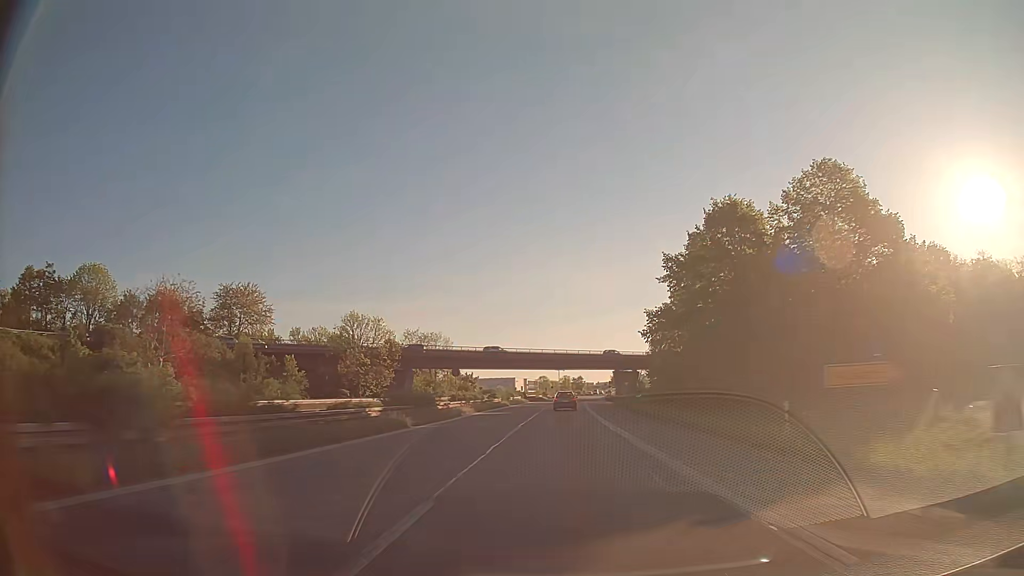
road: trunk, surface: asphalt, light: Day
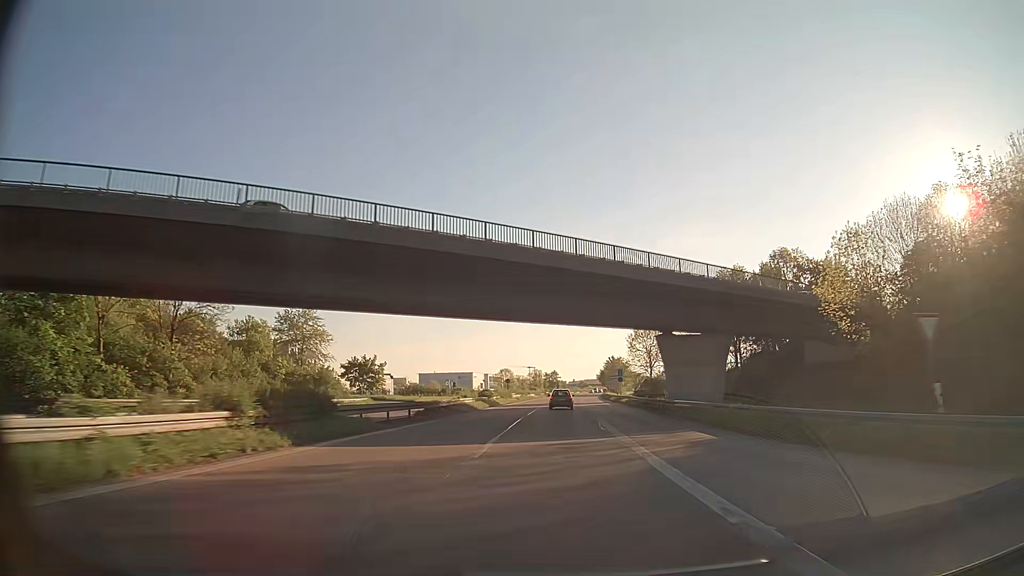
(+1.7, +78.5) m; +3°
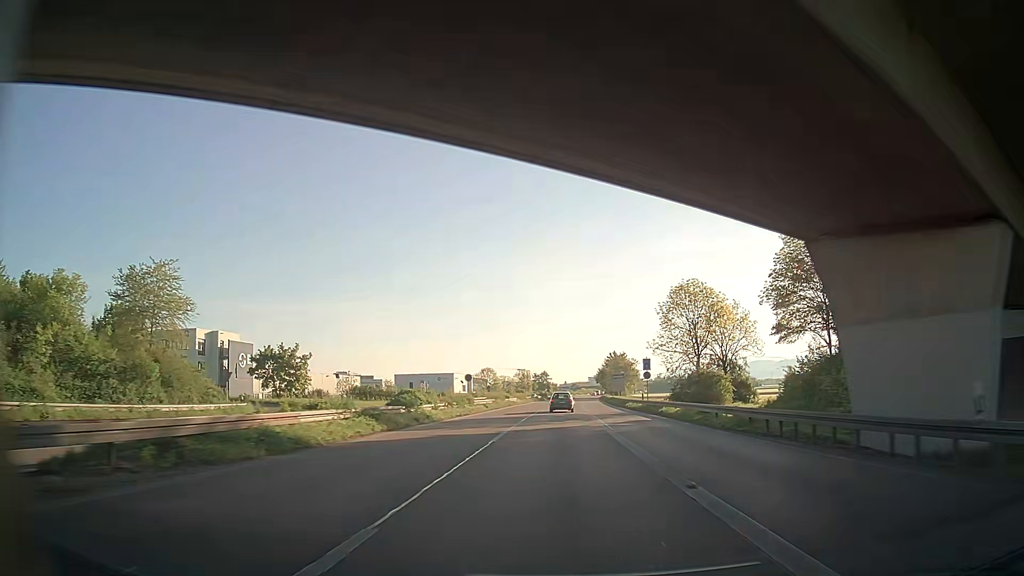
(+0.2, +31.0) m; +1°
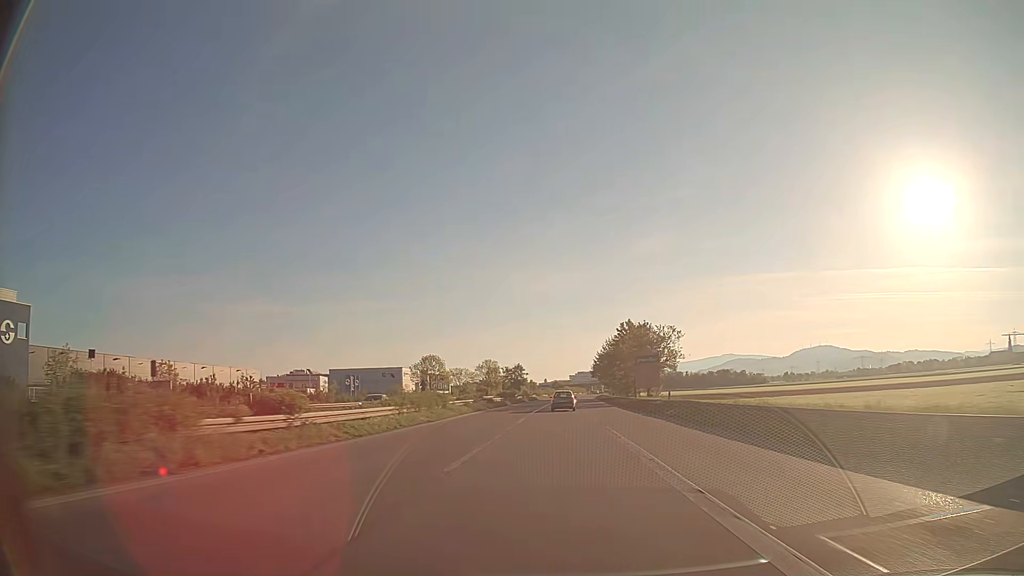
(+0.8, +61.6) m; +2°
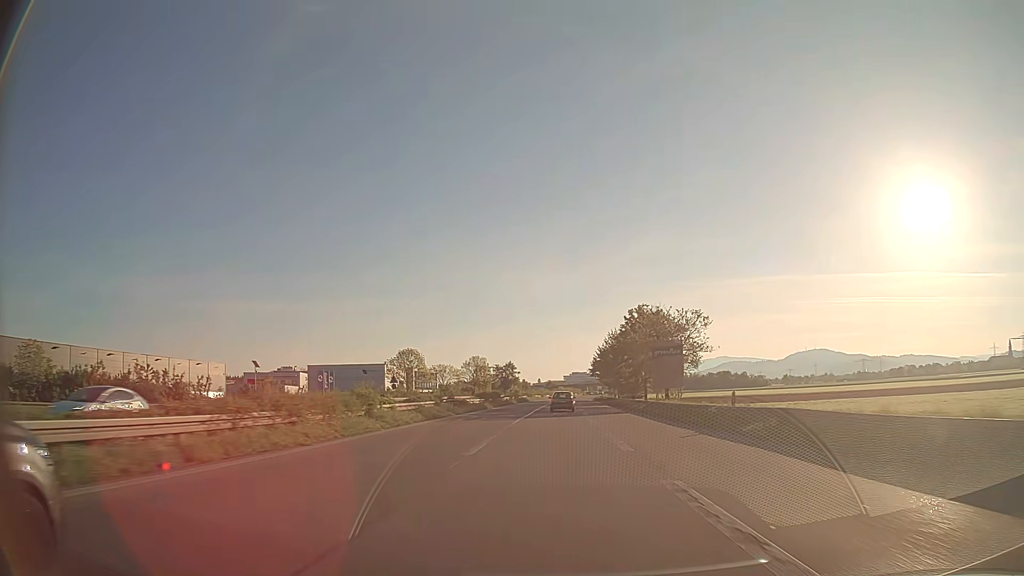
(0.0, +15.3) m; 0°
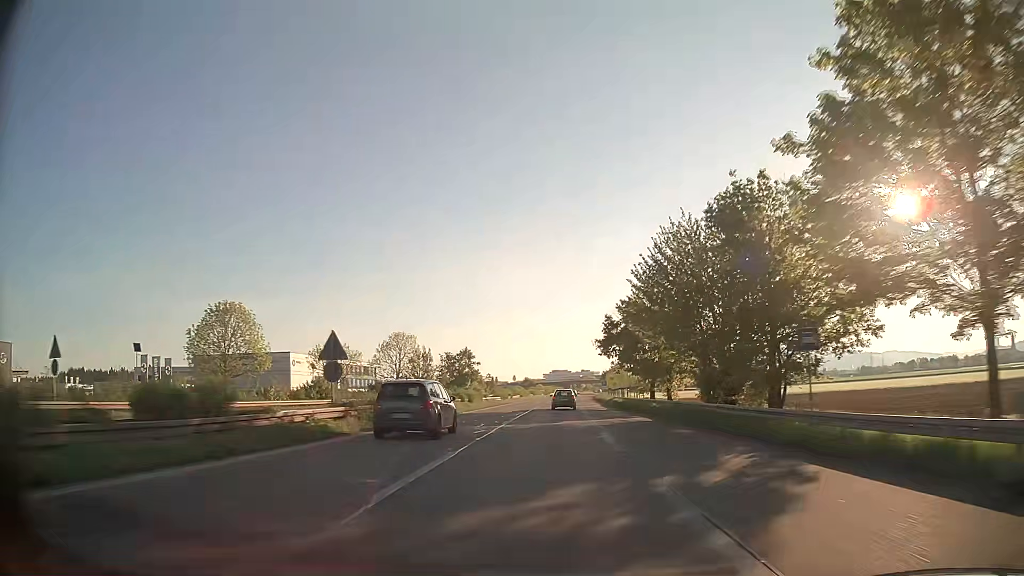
(+0.9, +60.9) m; +2°
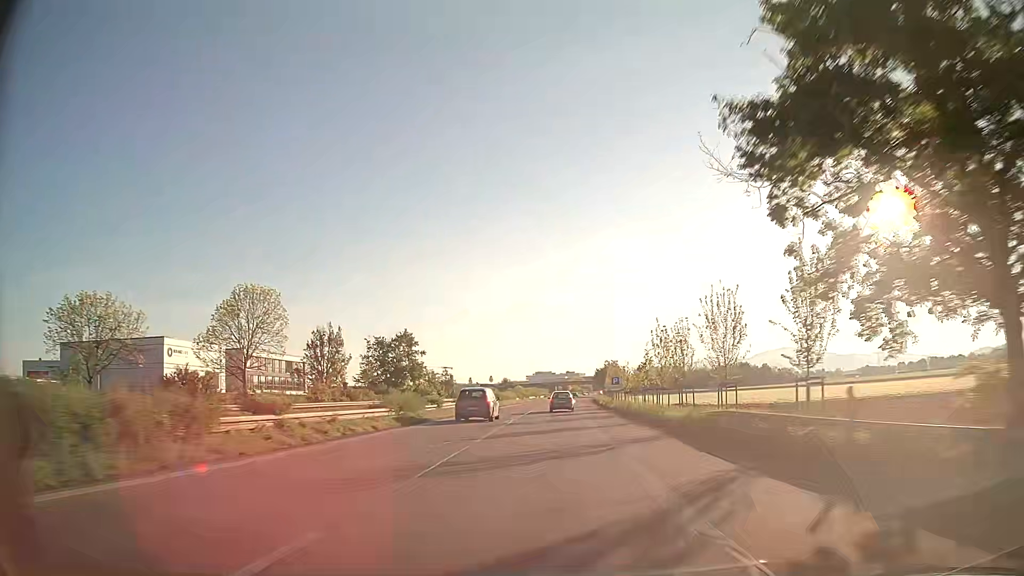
(+0.5, +45.0) m; +1°
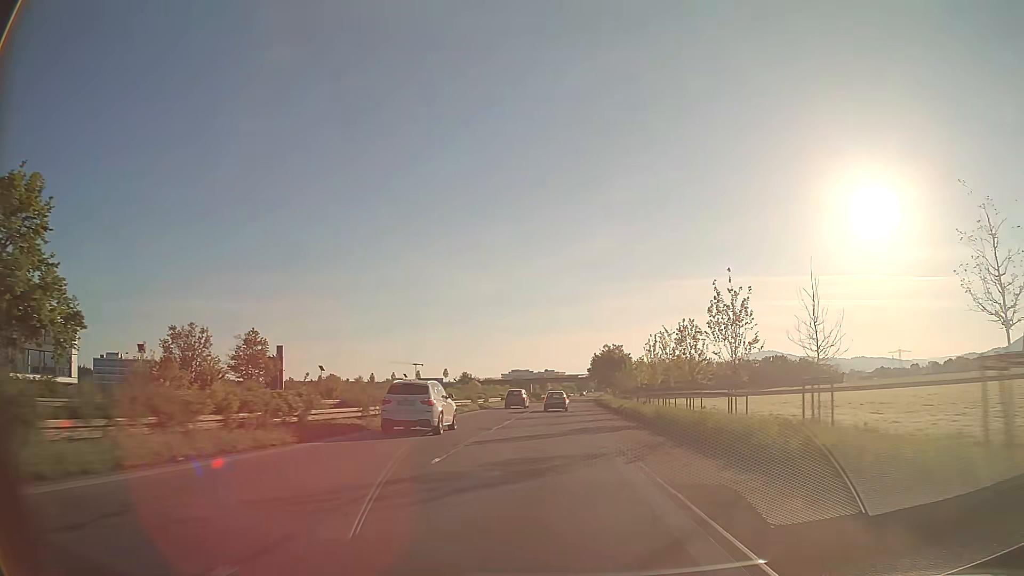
(+1.2, +74.1) m; +2°
